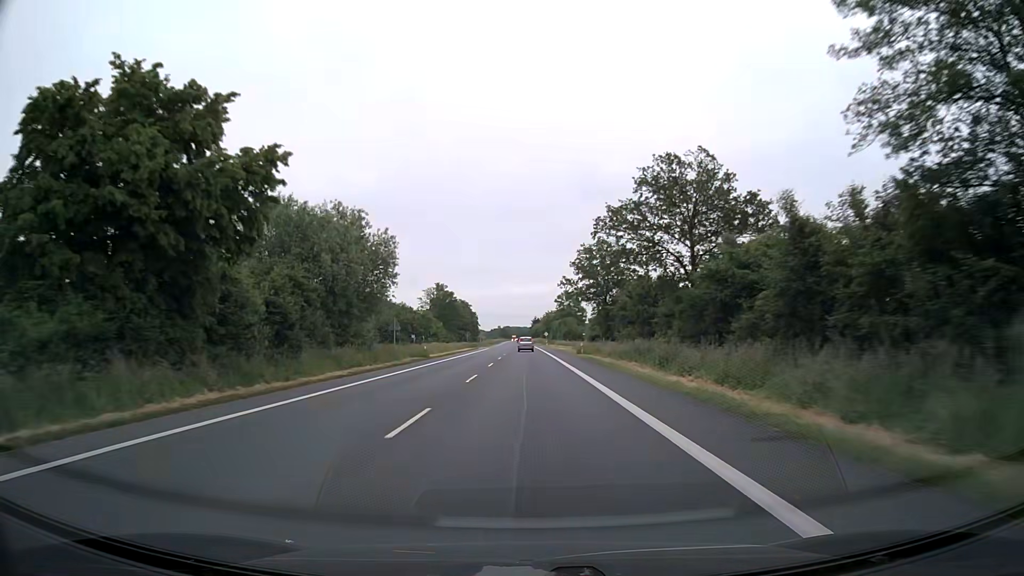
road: primary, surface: asphalt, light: Day
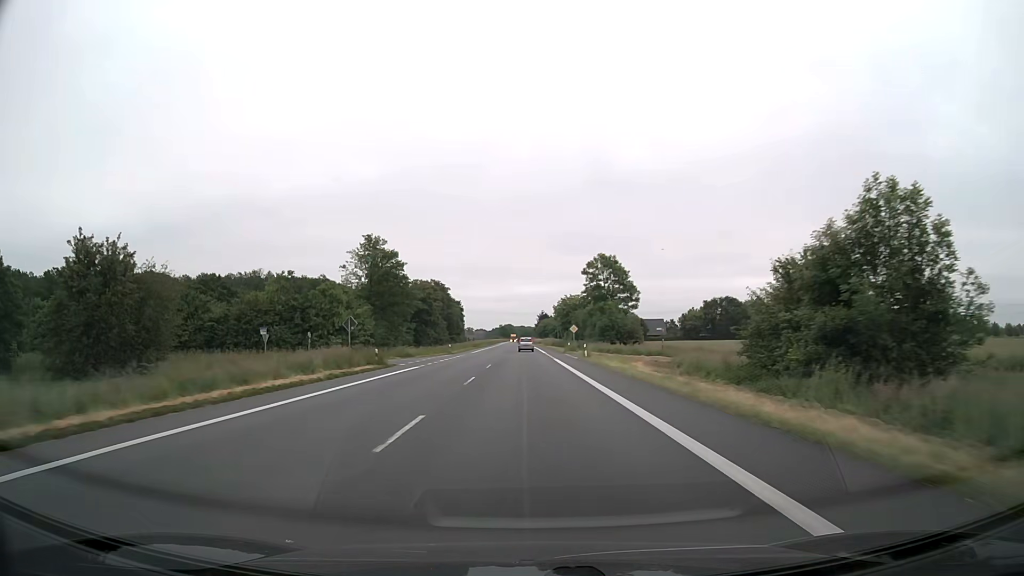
(-0.4, +73.5) m; 0°
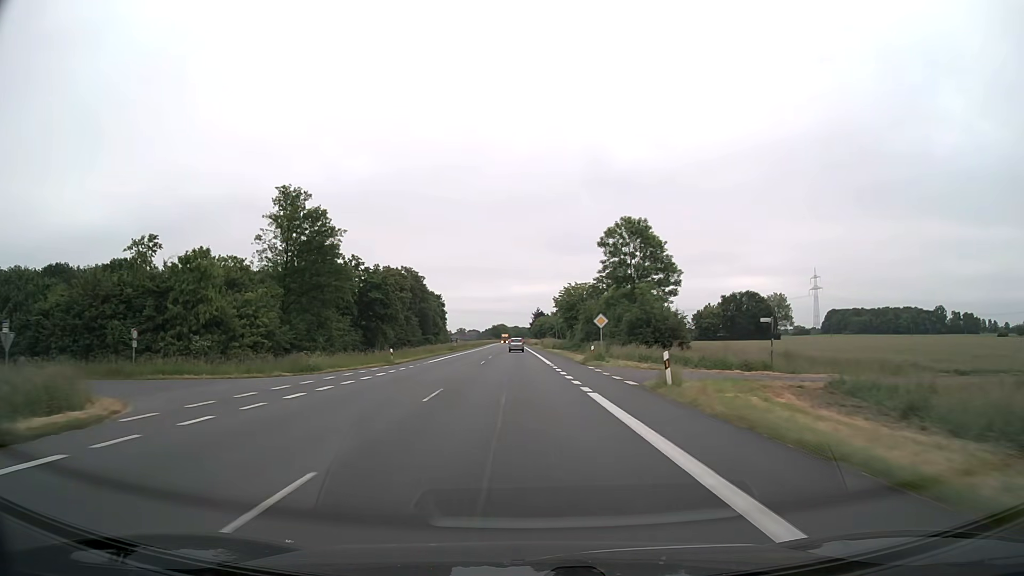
(+0.1, +29.2) m; 0°
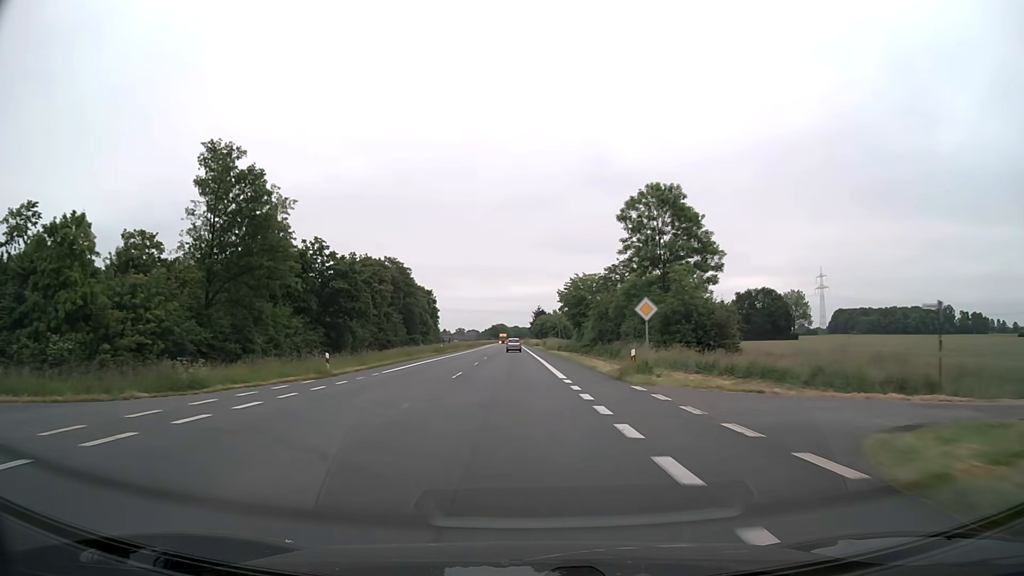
(0.0, +14.6) m; 0°
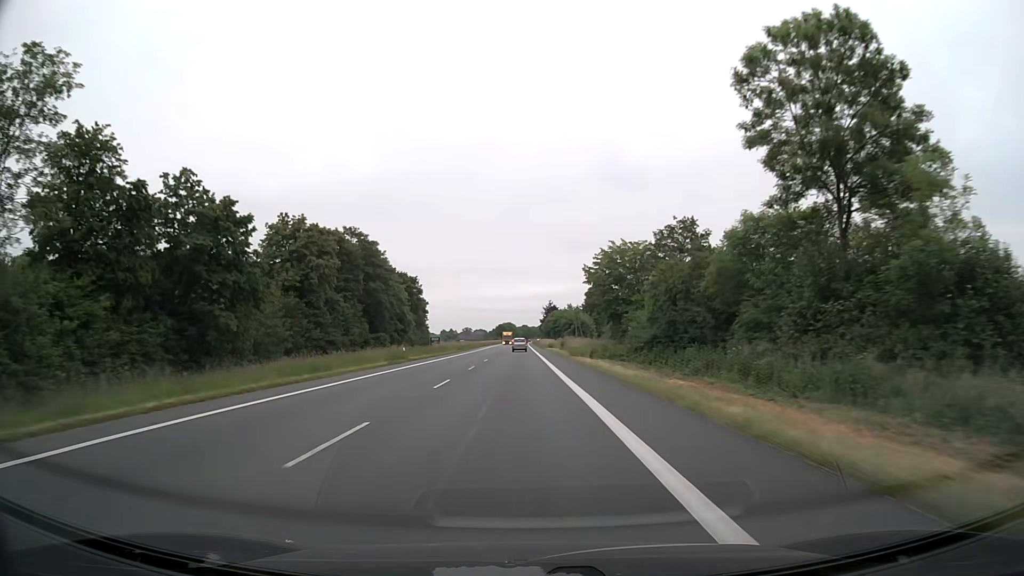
(-0.3, +29.3) m; -1°
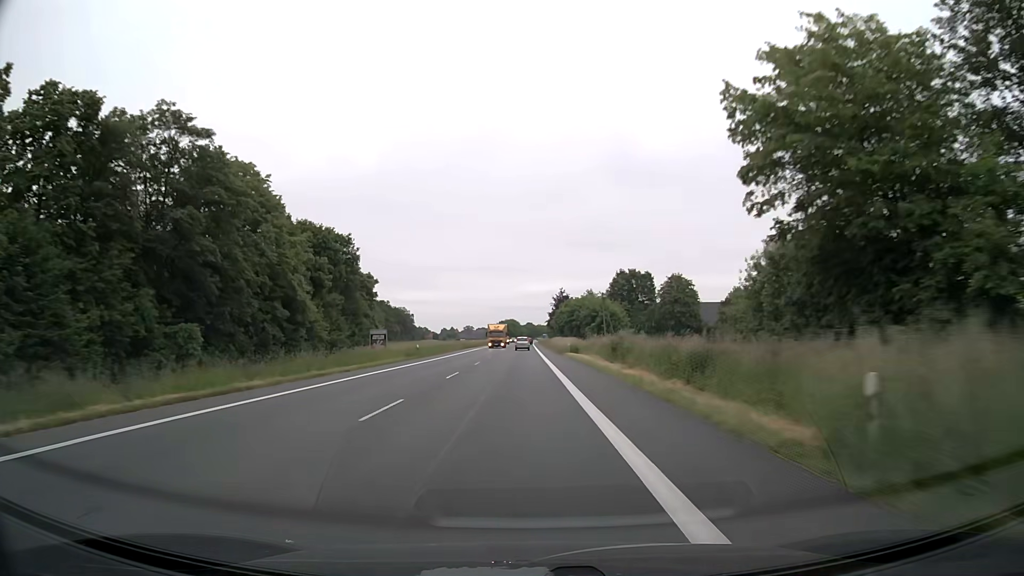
(-0.1, +44.0) m; 0°
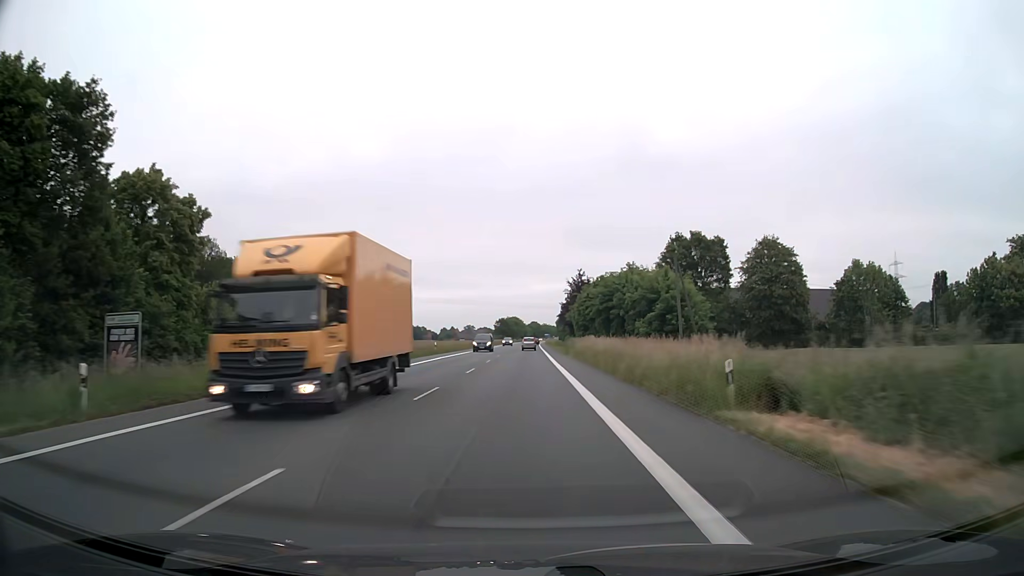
(-0.2, +44.0) m; 0°
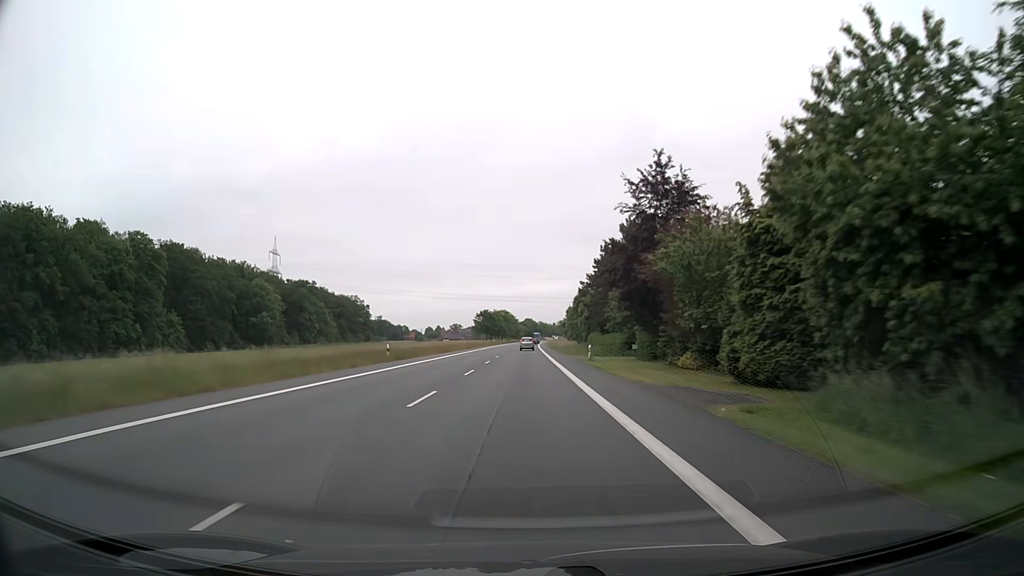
(+0.1, +73.4) m; 0°
(0, +10) (0, +20) (0, +30) (0, +40) (0, +50) (0, +60) (0, +70) (+1, +80) (+1, +90) (+1, +100) m
